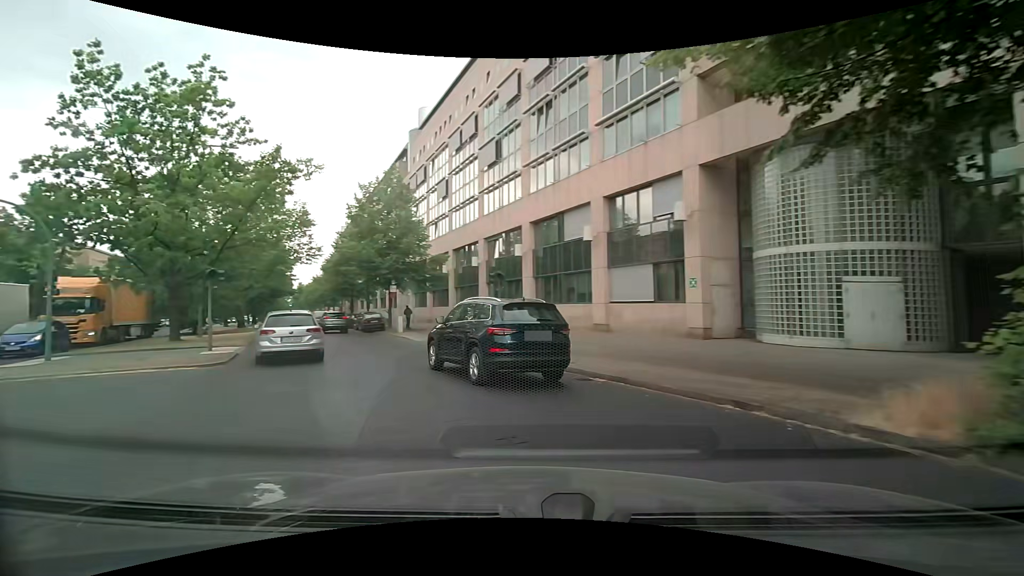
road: primary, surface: asphalt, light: Day
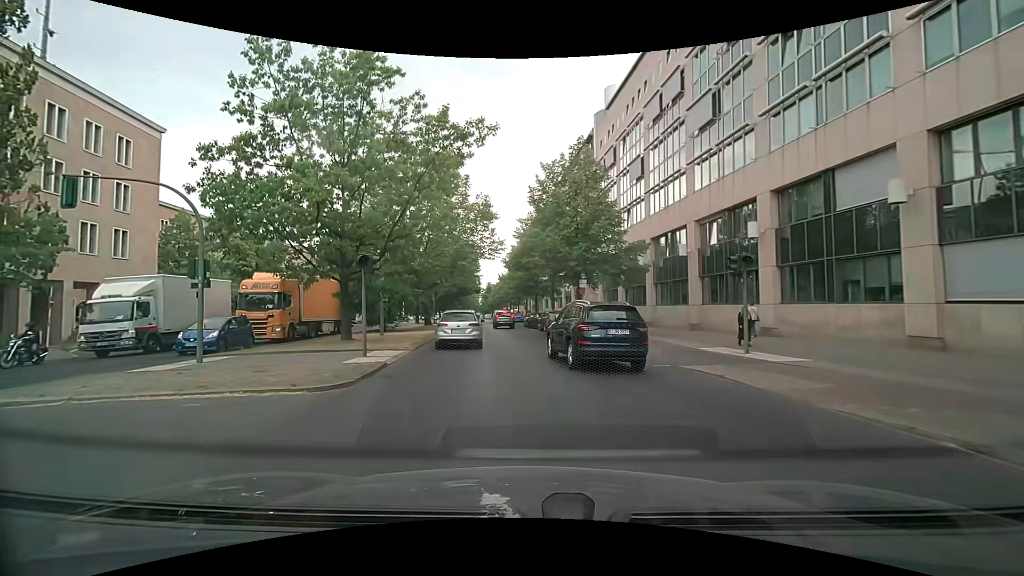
(-1.5, +6.6) m; -22°
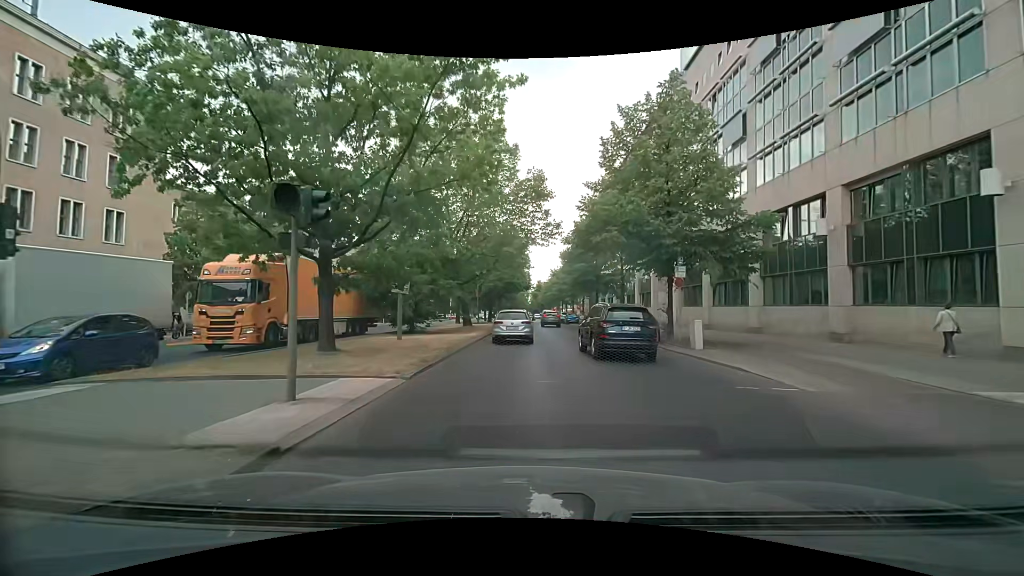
(-0.8, +8.7) m; -6°
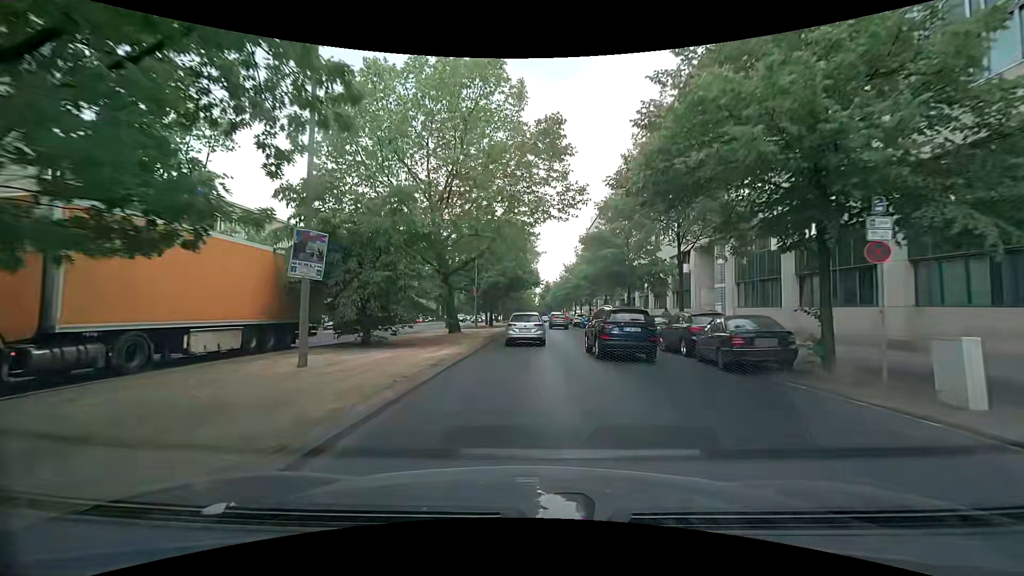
(-0.1, +11.3) m; 0°
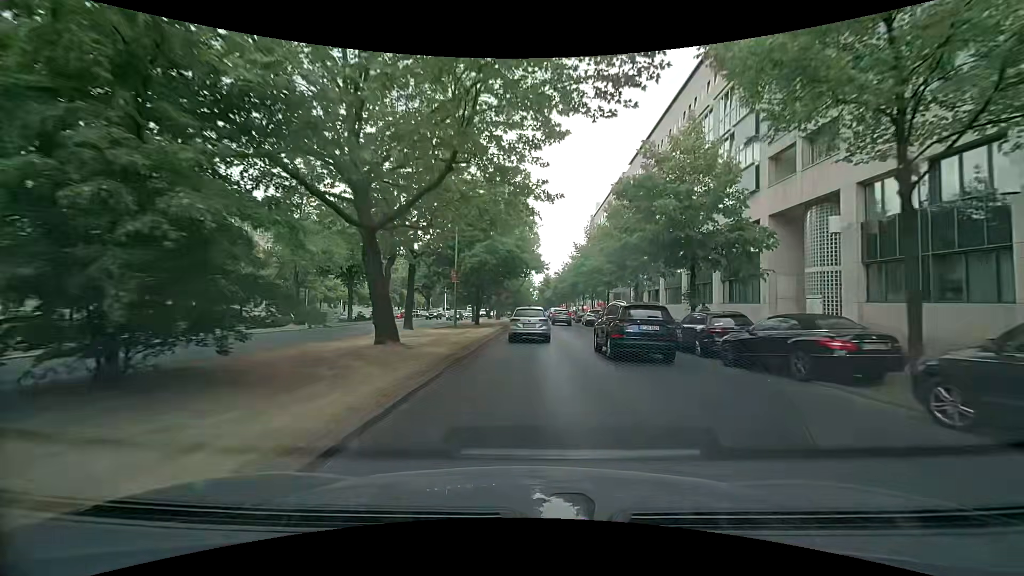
(0.0, +13.8) m; -1°
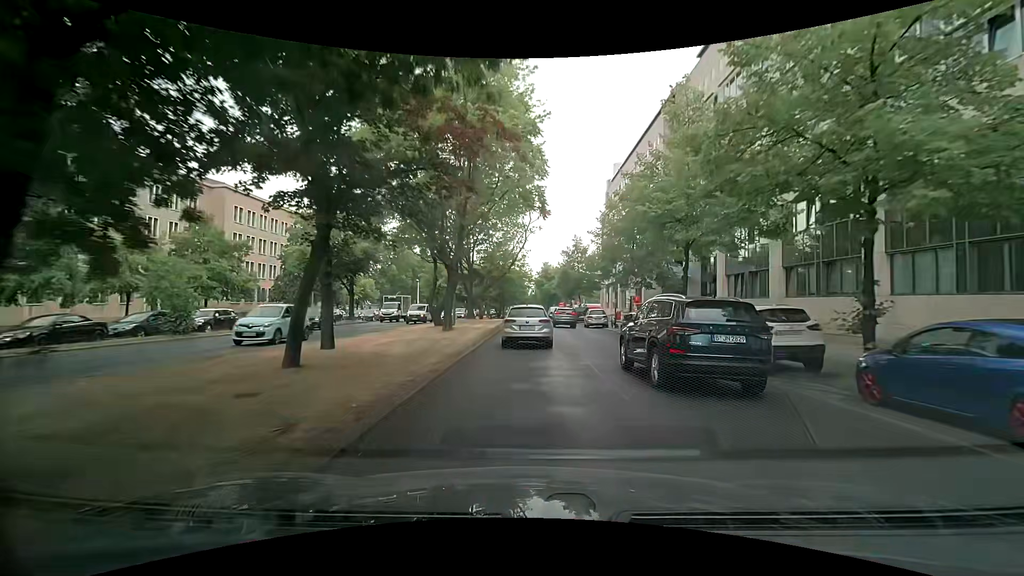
(+0.5, +34.7) m; 0°
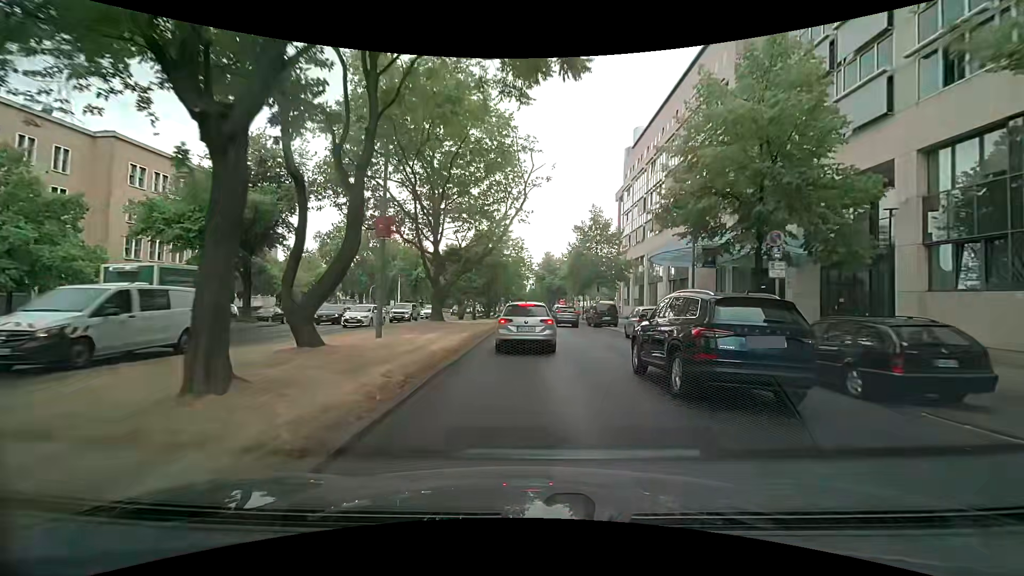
(+0.1, +18.4) m; 0°
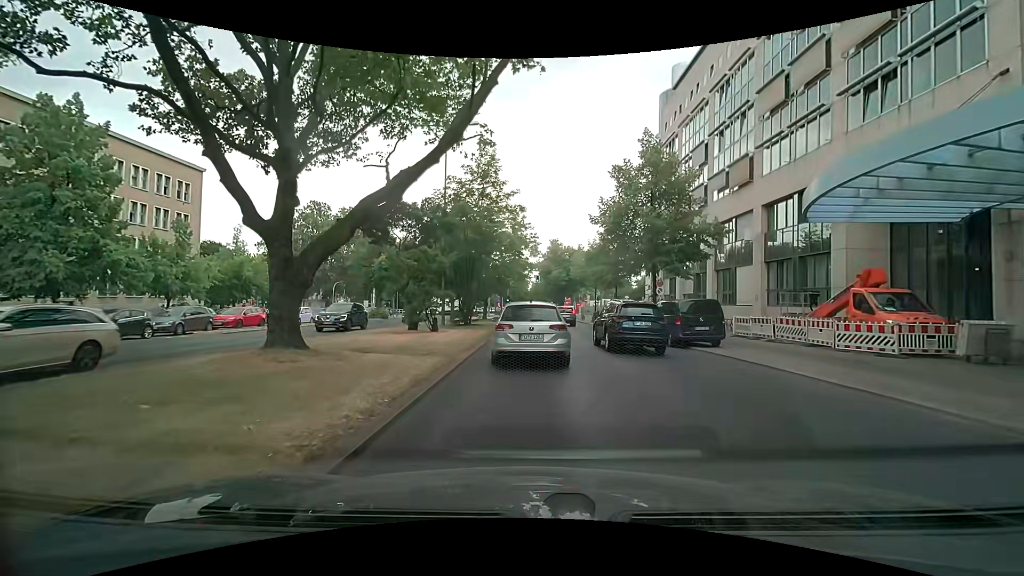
(0.0, +19.8) m; -1°
